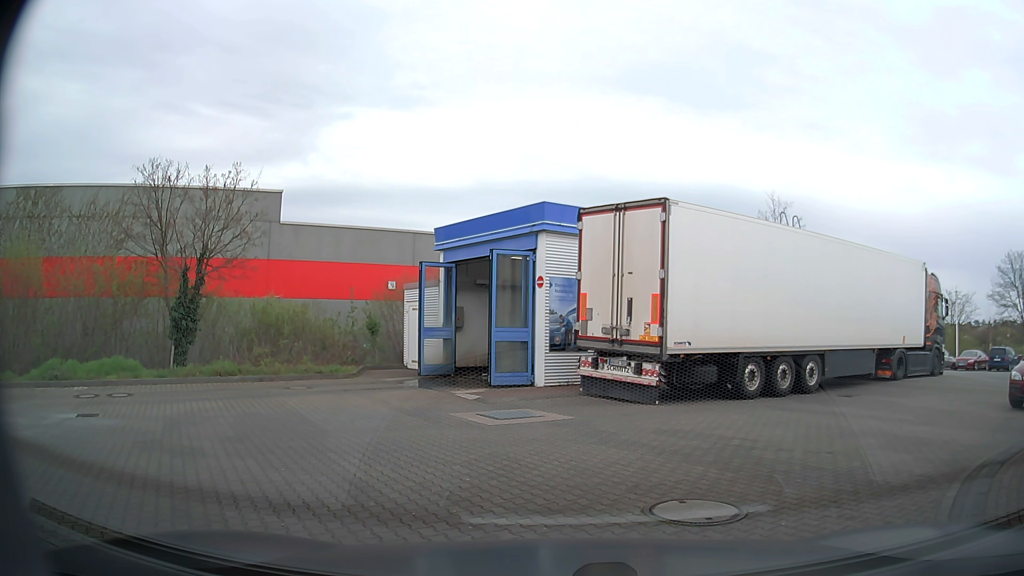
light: Day
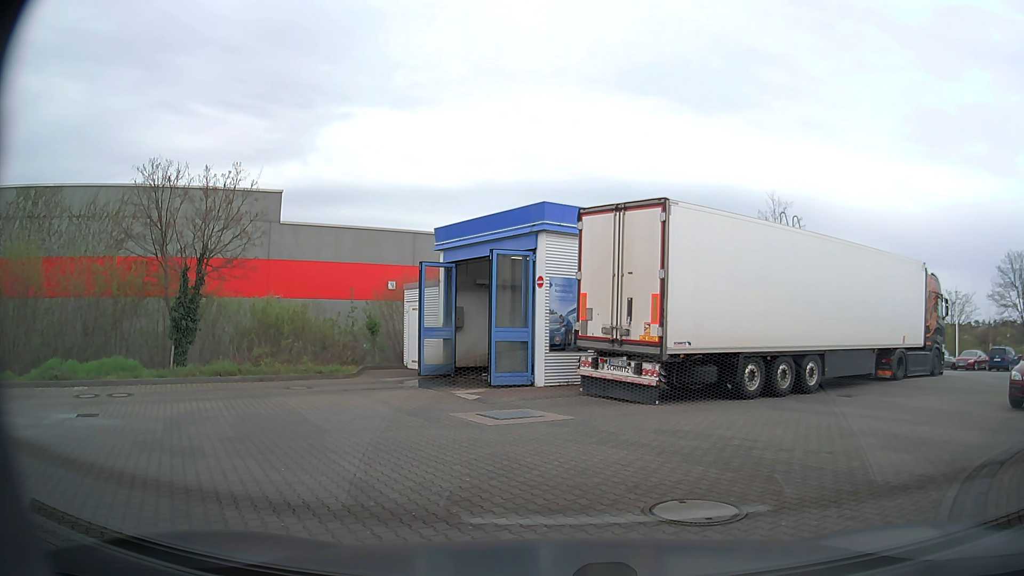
(0.0, 0.0) m; 0°
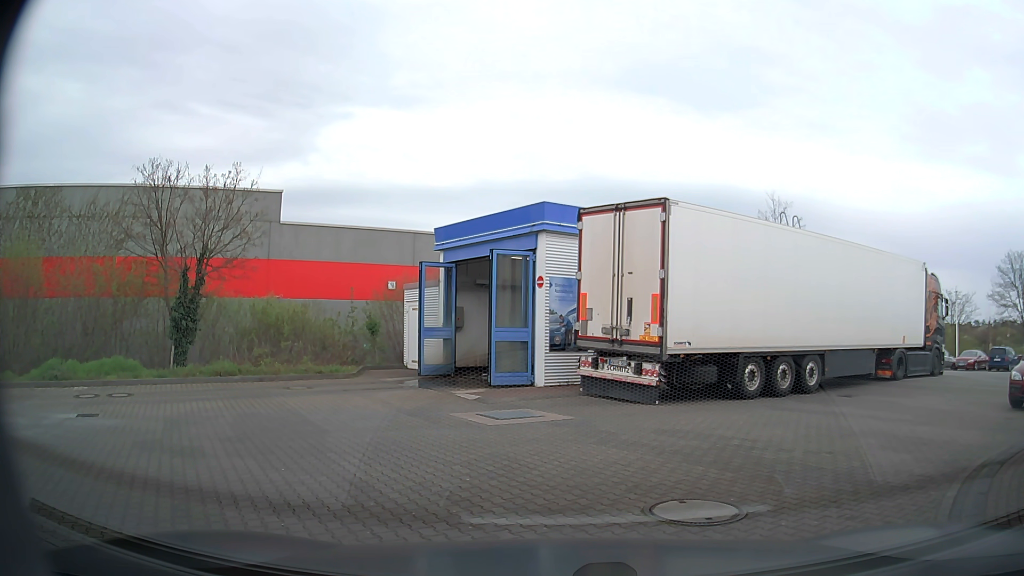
(0.0, 0.0) m; 0°
